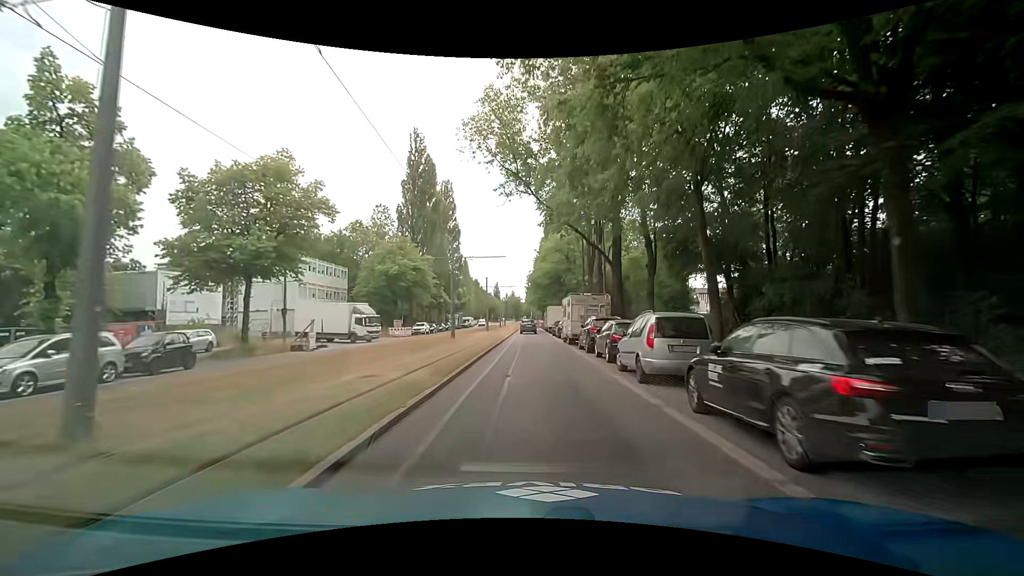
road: secondary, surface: asphalt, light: Day
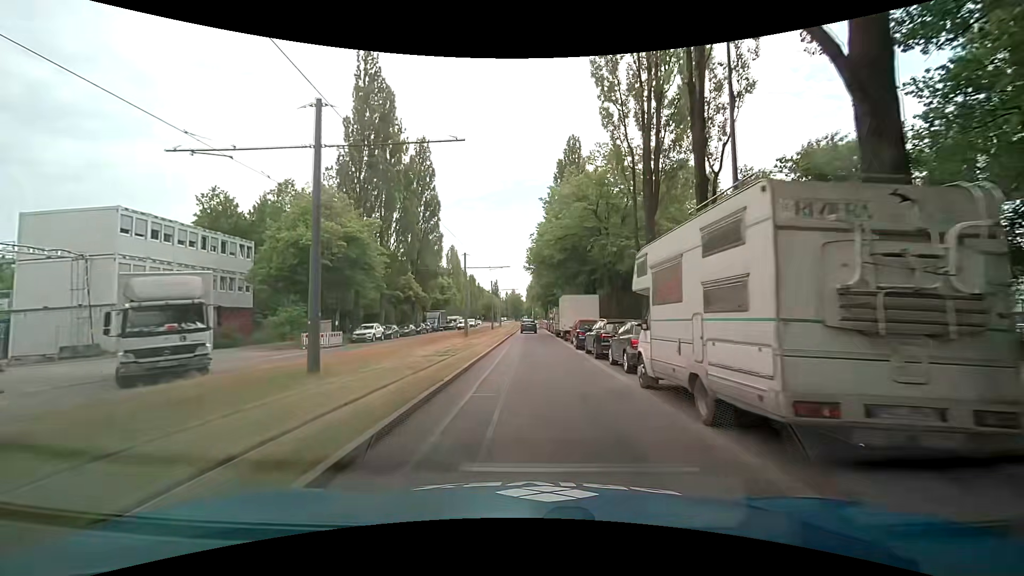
(+0.3, +22.7) m; 0°
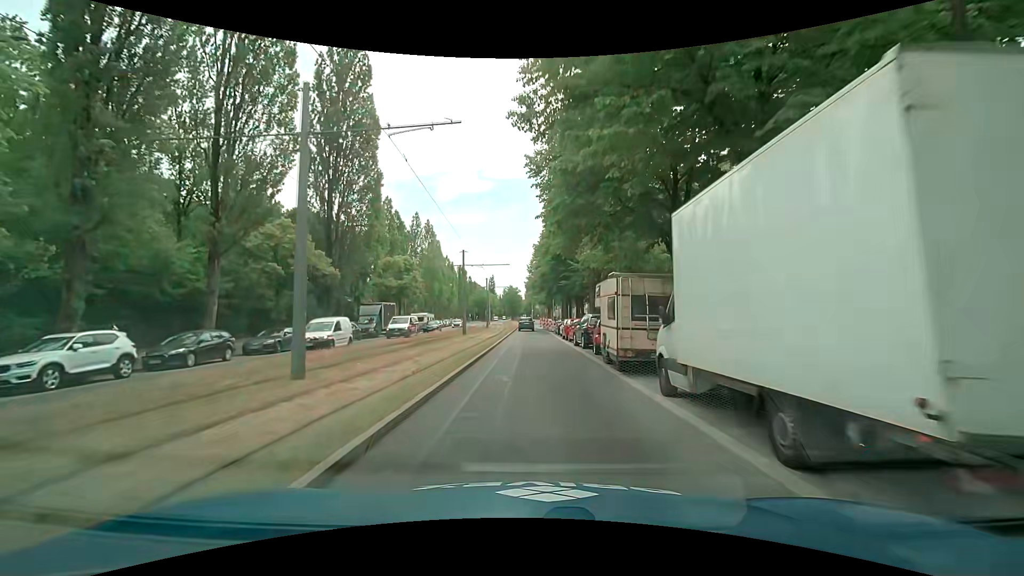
(+0.4, +30.0) m; +1°
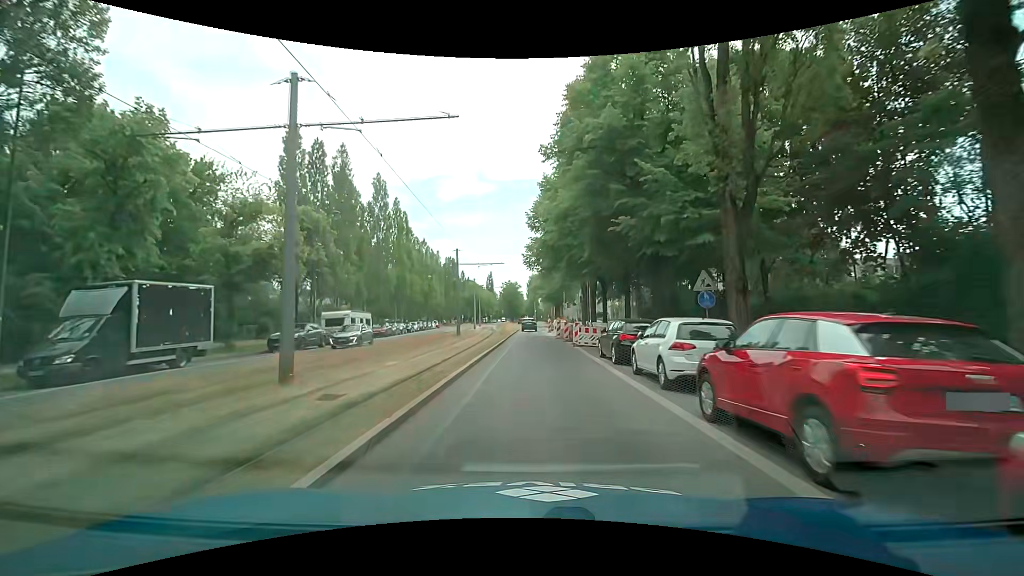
(-0.2, +29.8) m; 0°
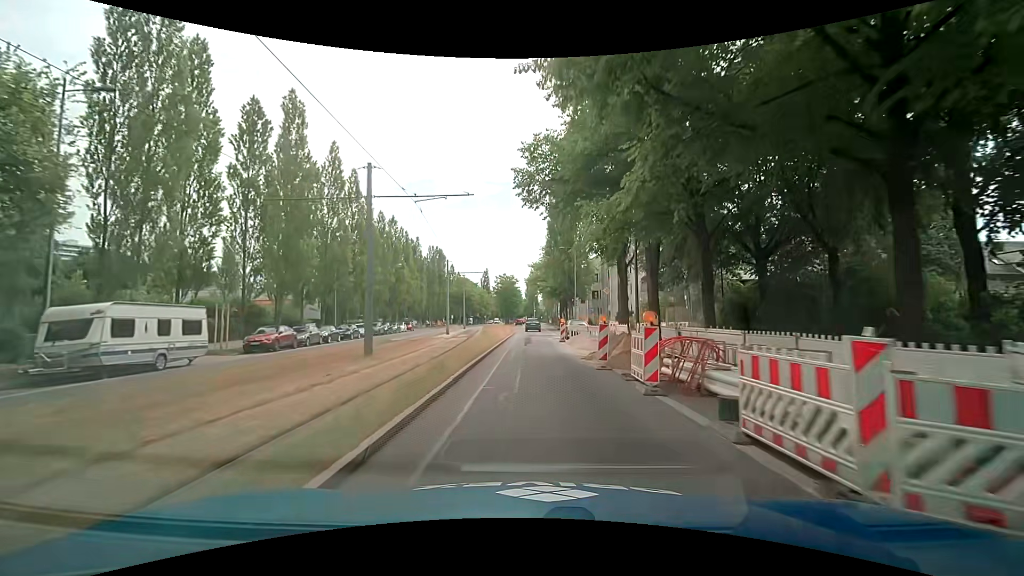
(-0.1, +22.1) m; 0°
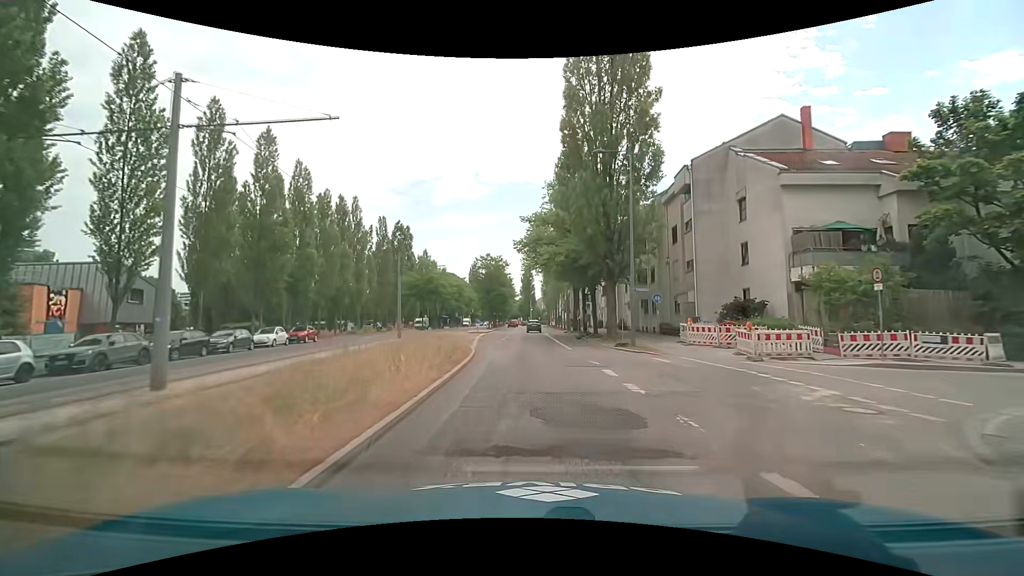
(-0.1, +36.1) m; 0°
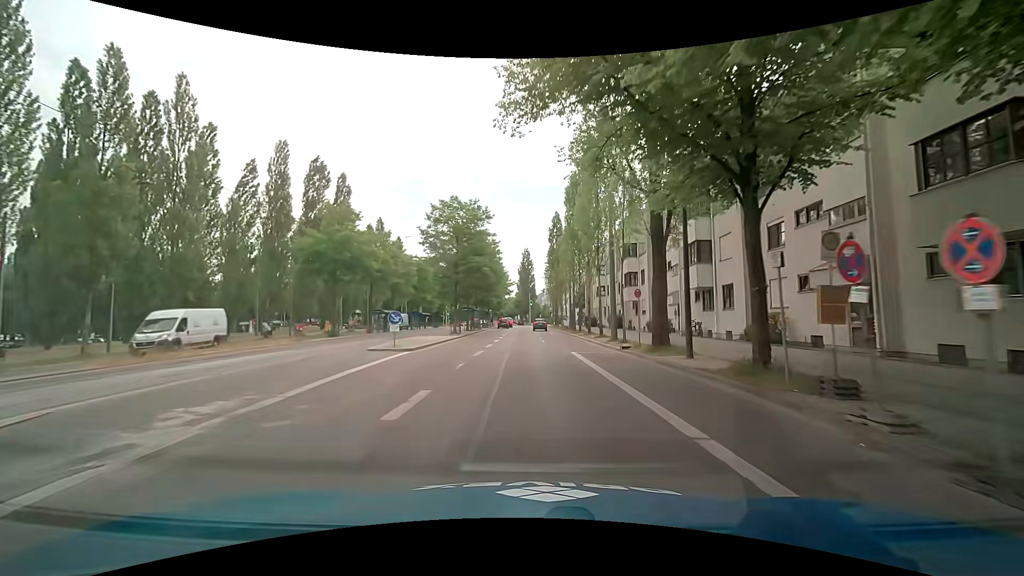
(+0.1, +35.8) m; 0°
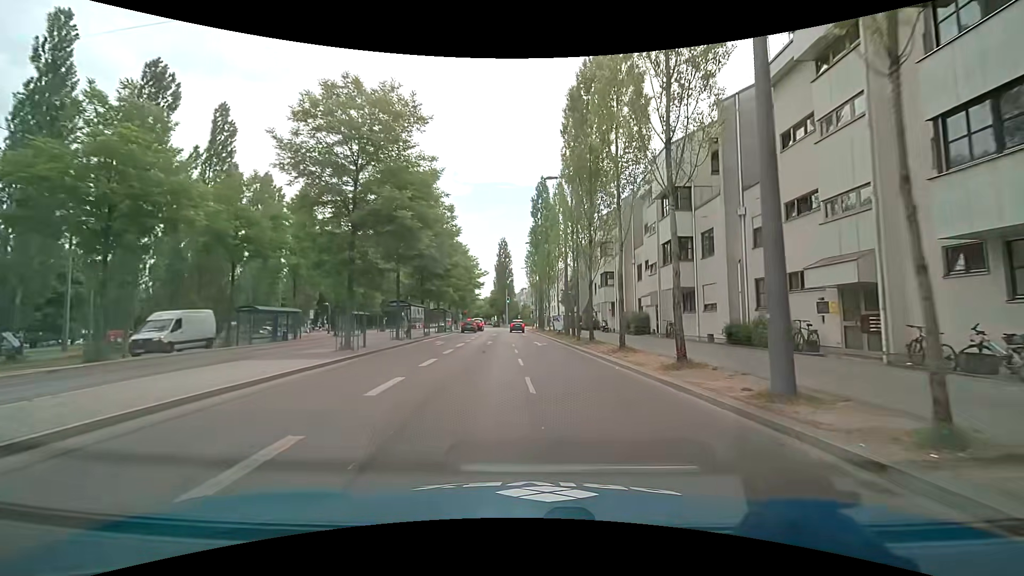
(+0.3, +21.5) m; +3°
(0, +10) (0, +20) (0, +30) (0, +40) (0, +50) (-1, +60) (-1, +70) (-2, +80) (-3, +90) (-5, +100) m
